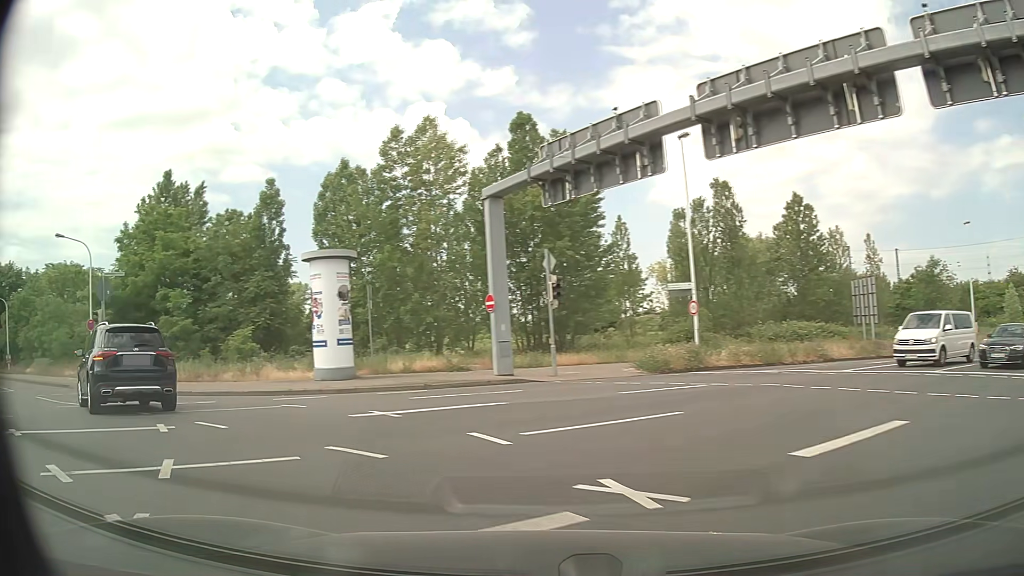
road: primary_link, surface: asphalt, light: Day
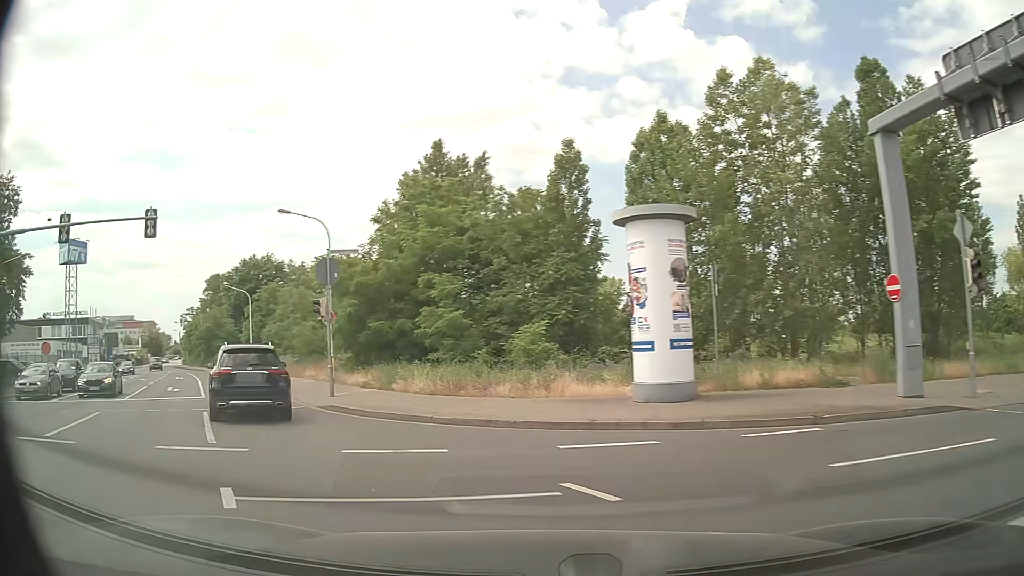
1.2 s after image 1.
(-2.0, +7.6) m; -27°
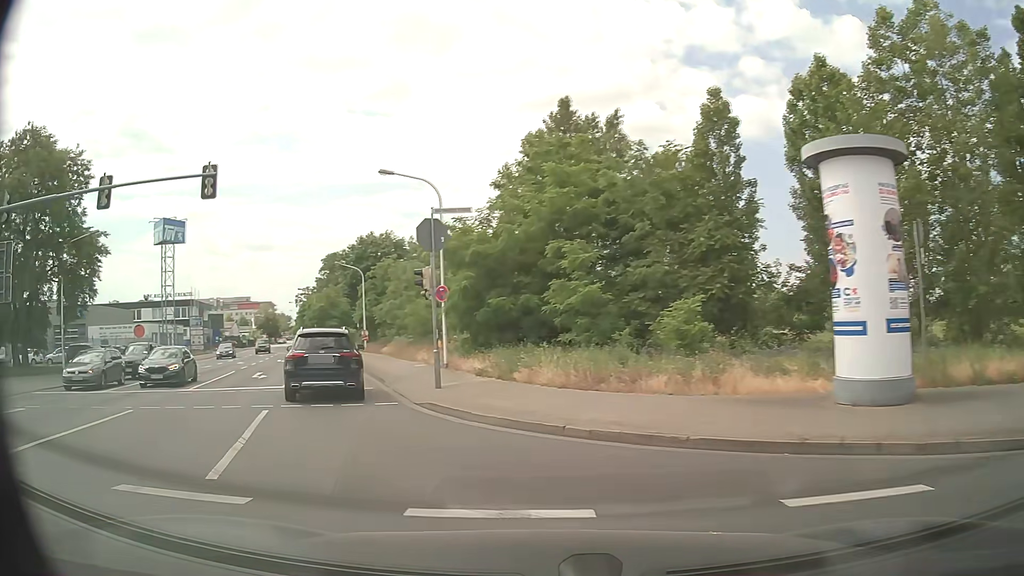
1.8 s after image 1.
(-0.4, +4.3) m; -10°
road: tertiary
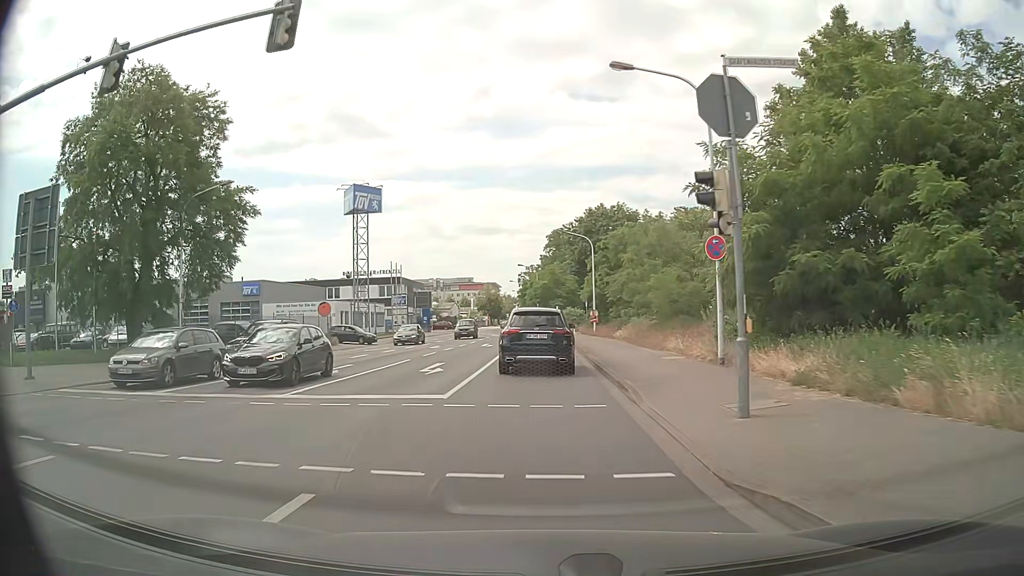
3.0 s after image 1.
(-1.9, +9.3) m; -21°
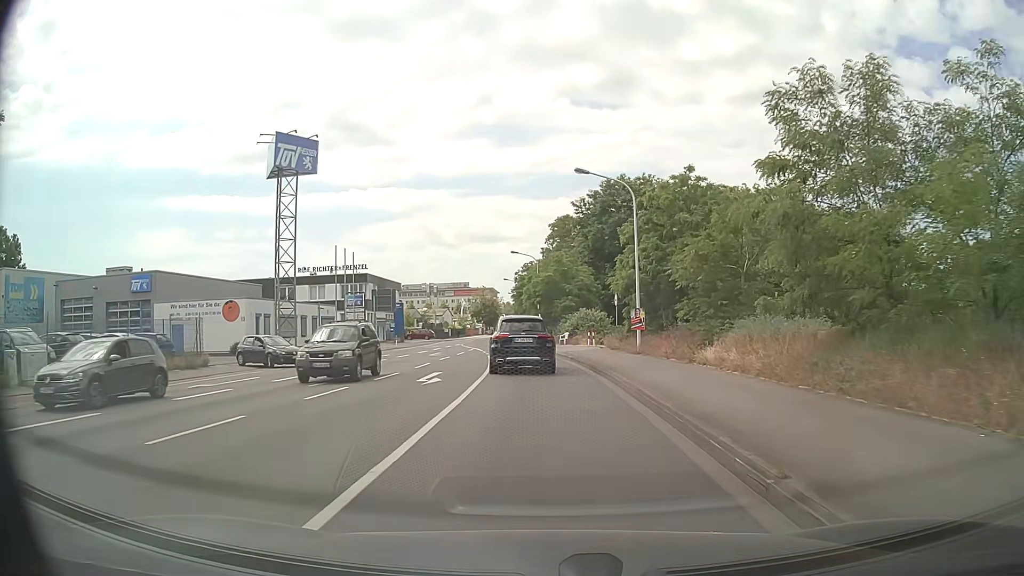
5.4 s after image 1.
(0.0, +21.4) m; +1°
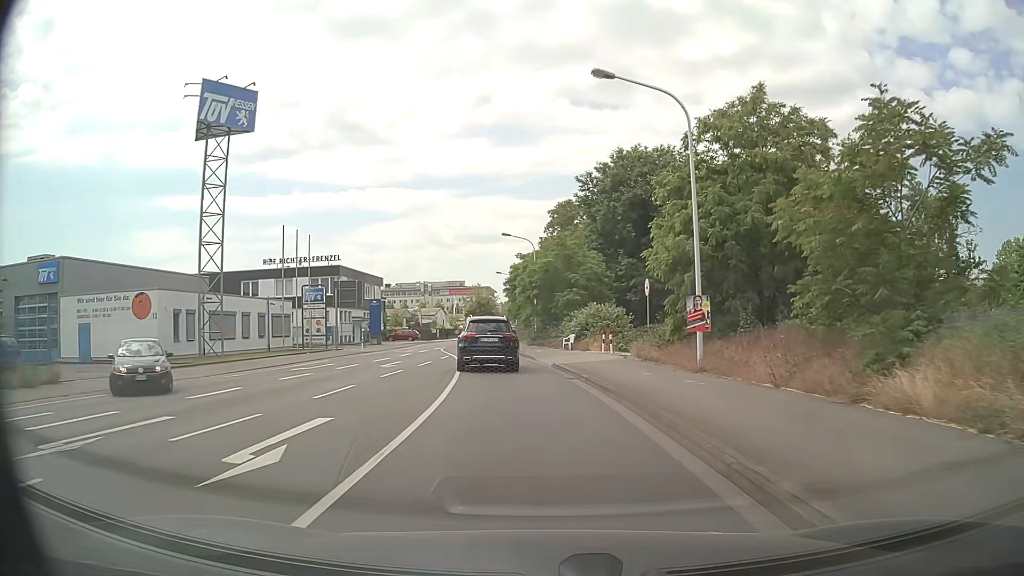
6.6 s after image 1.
(0.0, +11.3) m; 0°
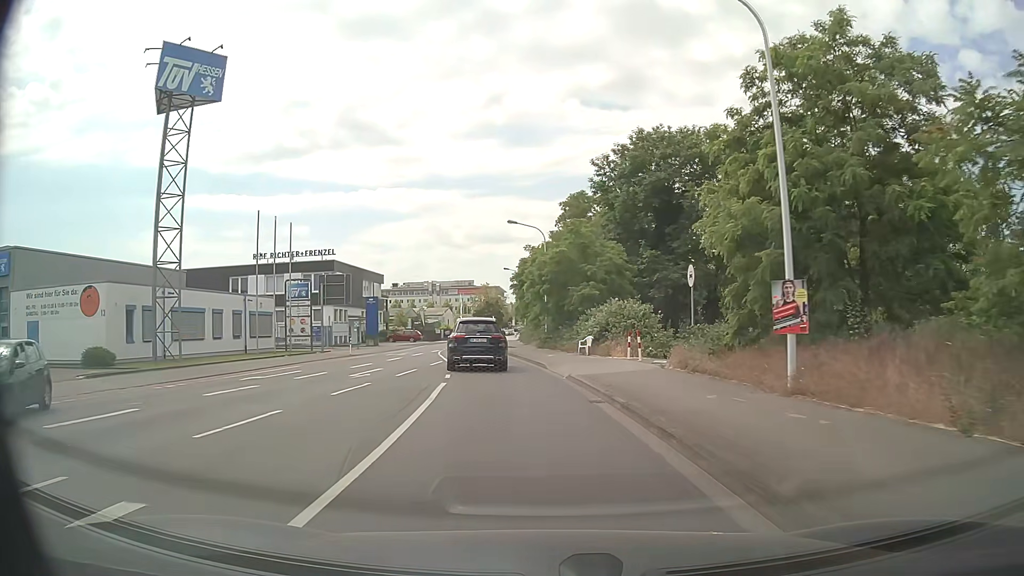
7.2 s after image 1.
(0.0, +5.8) m; -1°
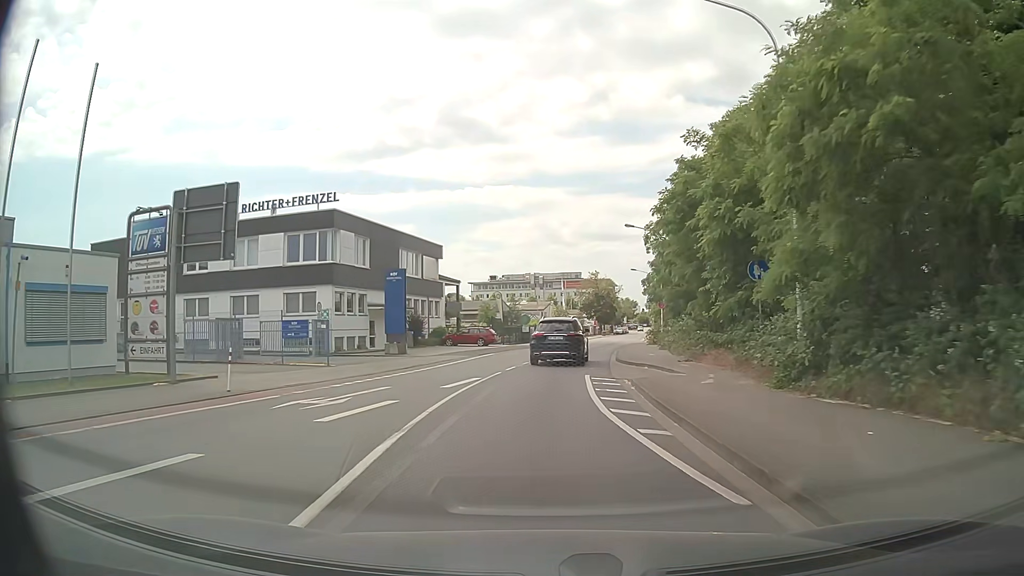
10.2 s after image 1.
(-2.3, +29.2) m; -9°
(0, +10) (0, +20) (+1, +30) (+2, +40) (+4, +50) (+6, +60) (+8, +69) (+10, +79) (+11, +89) (+13, +99) m
